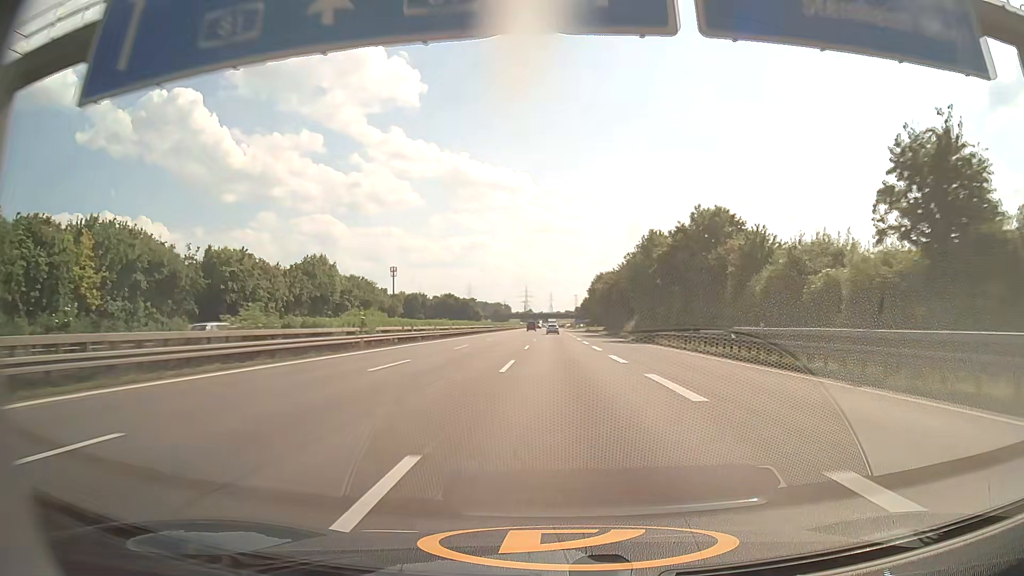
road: motorway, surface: asphalt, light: Day
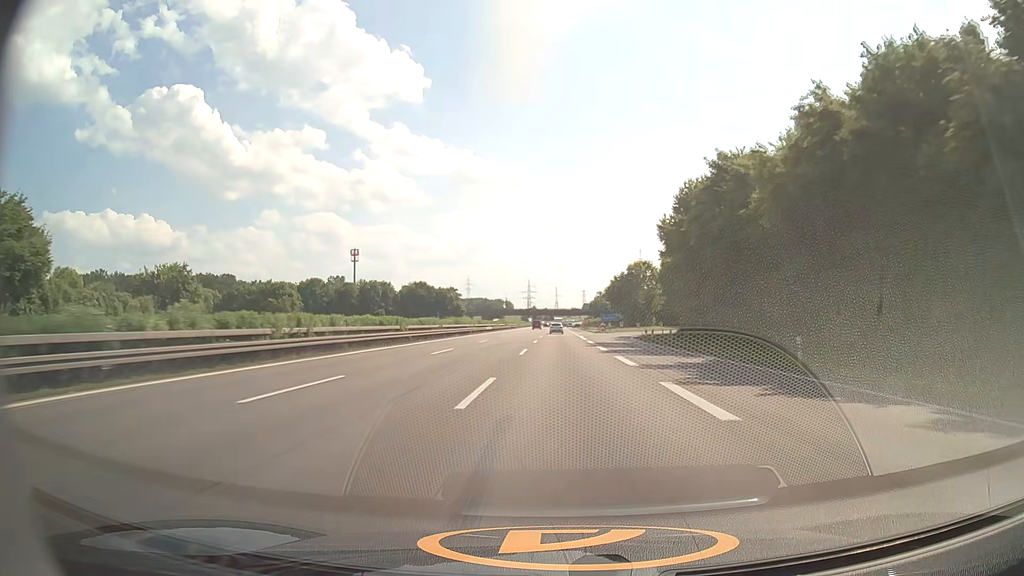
(-0.2, +98.0) m; -1°
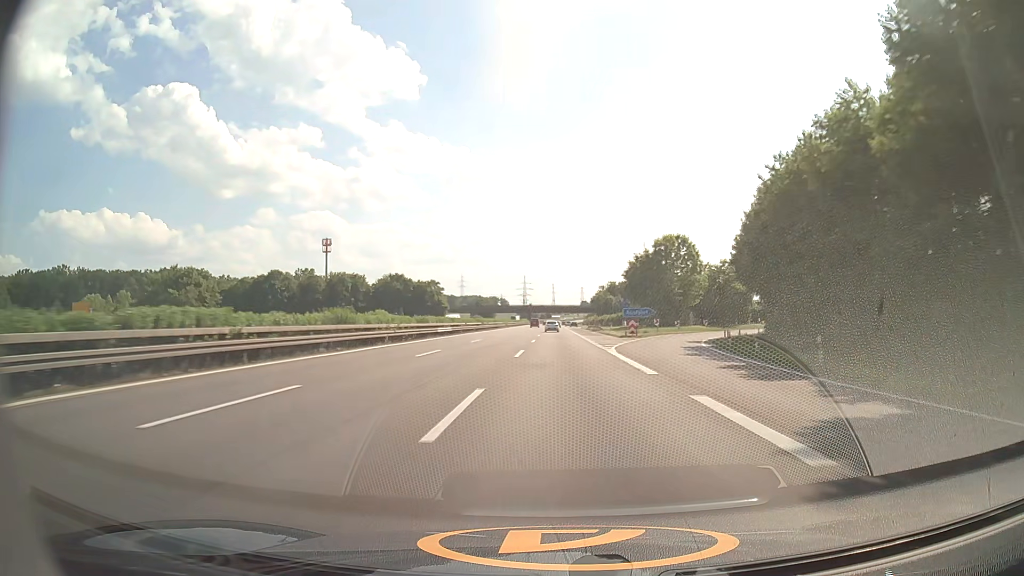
(+0.1, +39.3) m; 0°
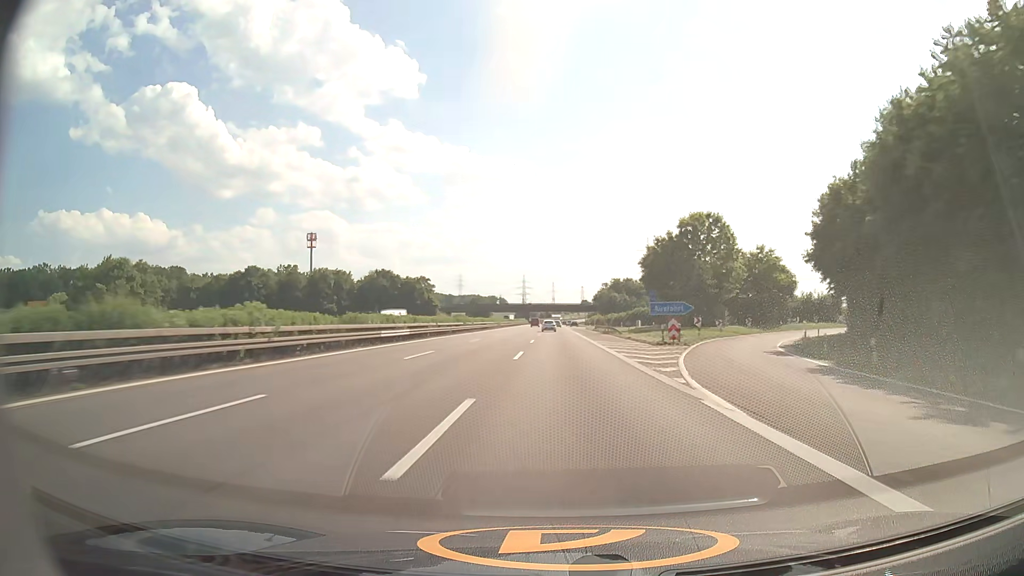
(0.0, +19.7) m; 0°
(0, +10) (0, +20) (0, +30) (0, +40) (0, +50) (0, +60) (0, +70) (0, +80) (0, +90) (0, +100) m
